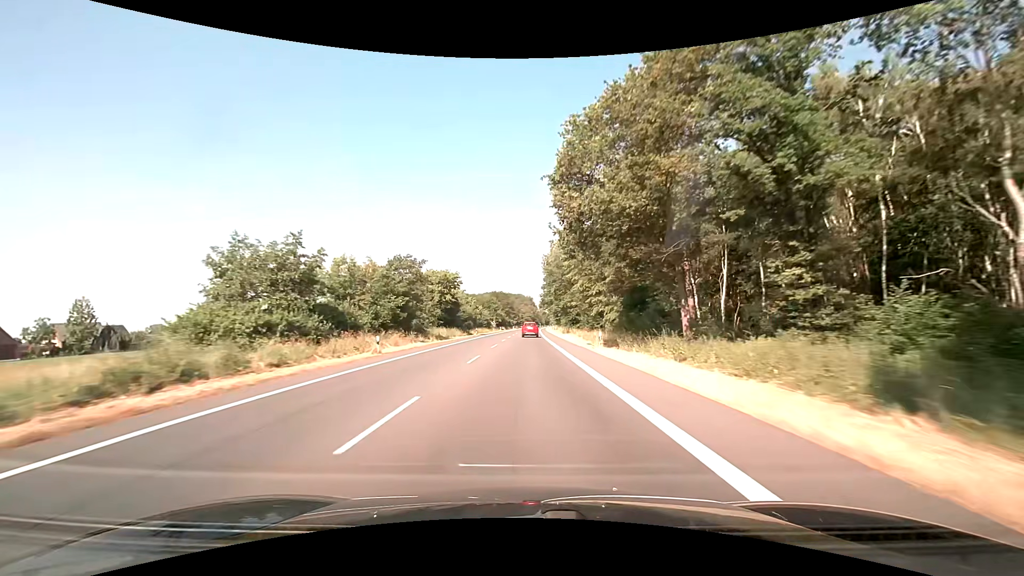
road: primary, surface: asphalt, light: Day
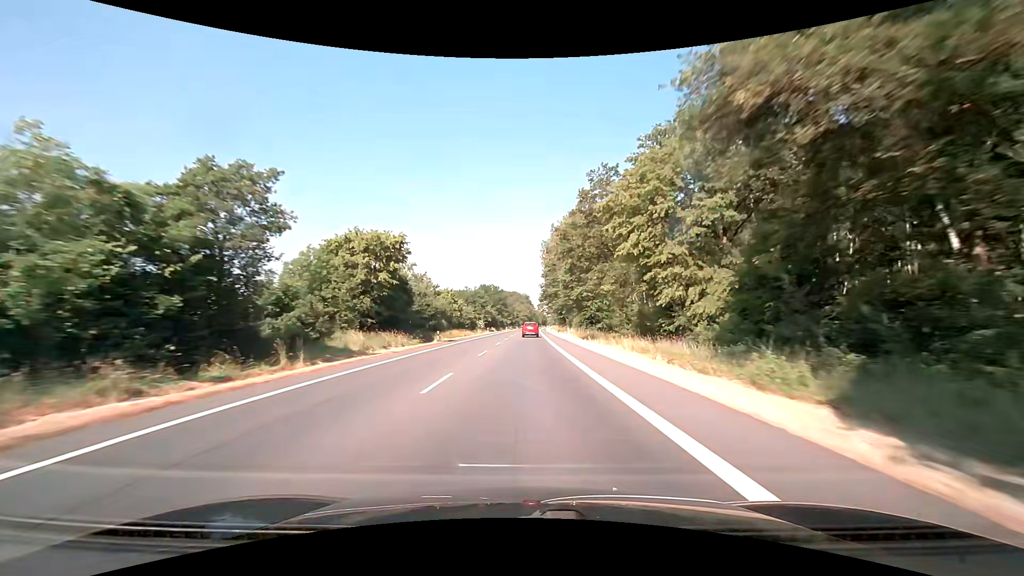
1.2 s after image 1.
(0.0, +31.6) m; 0°
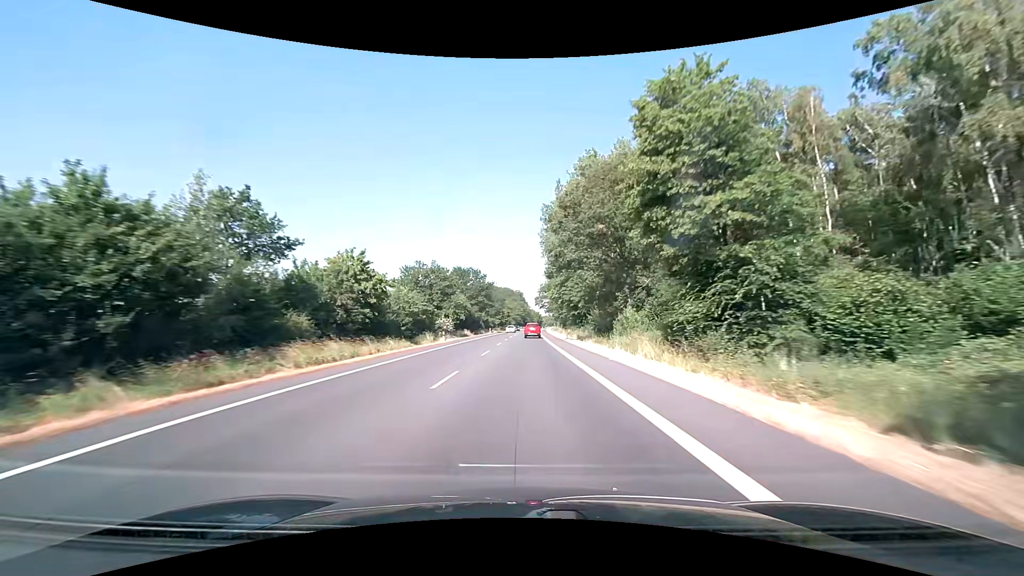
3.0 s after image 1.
(+0.5, +47.3) m; +1°
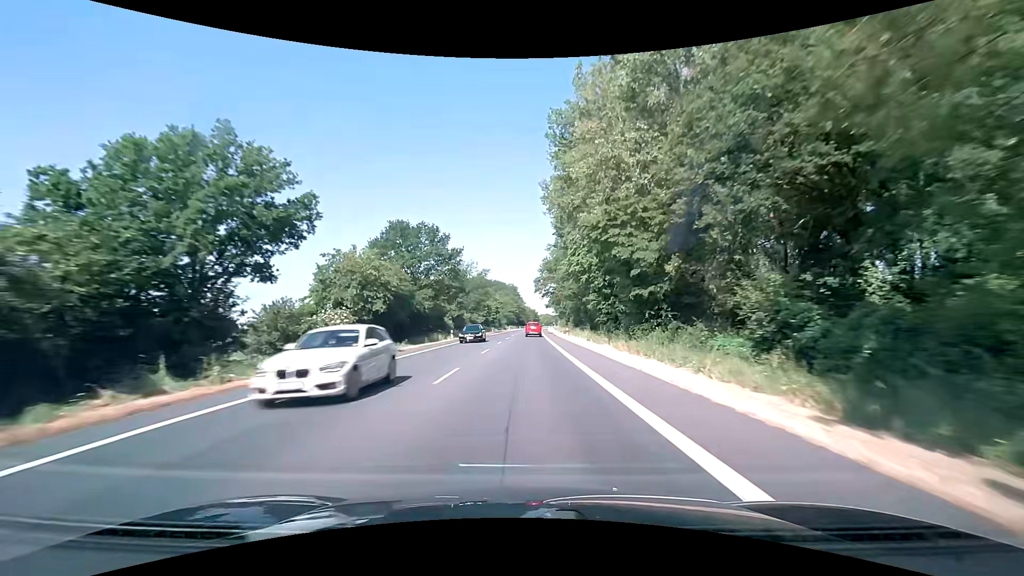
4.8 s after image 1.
(+0.4, +47.4) m; +1°
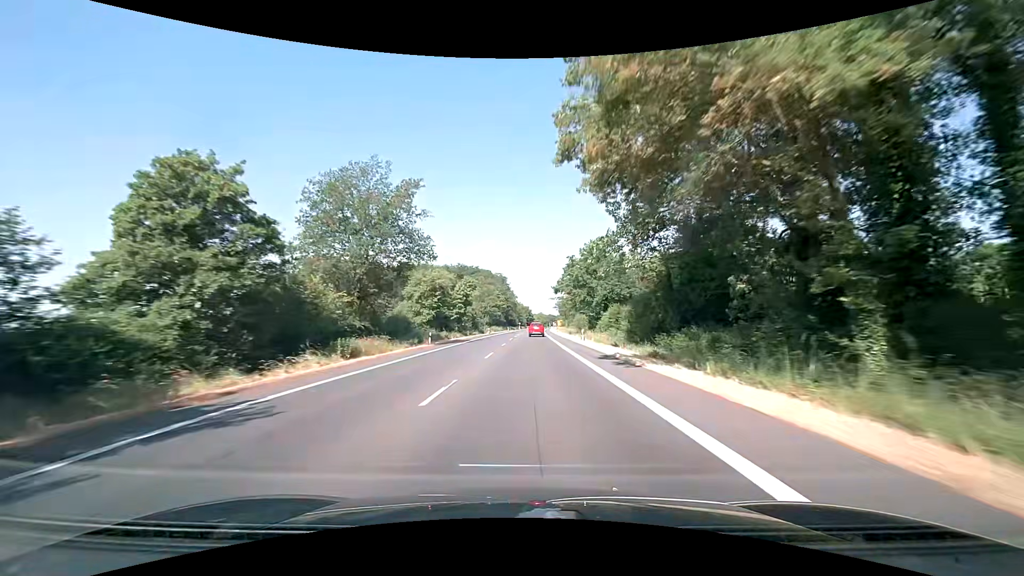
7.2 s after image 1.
(+0.4, +63.2) m; +1°
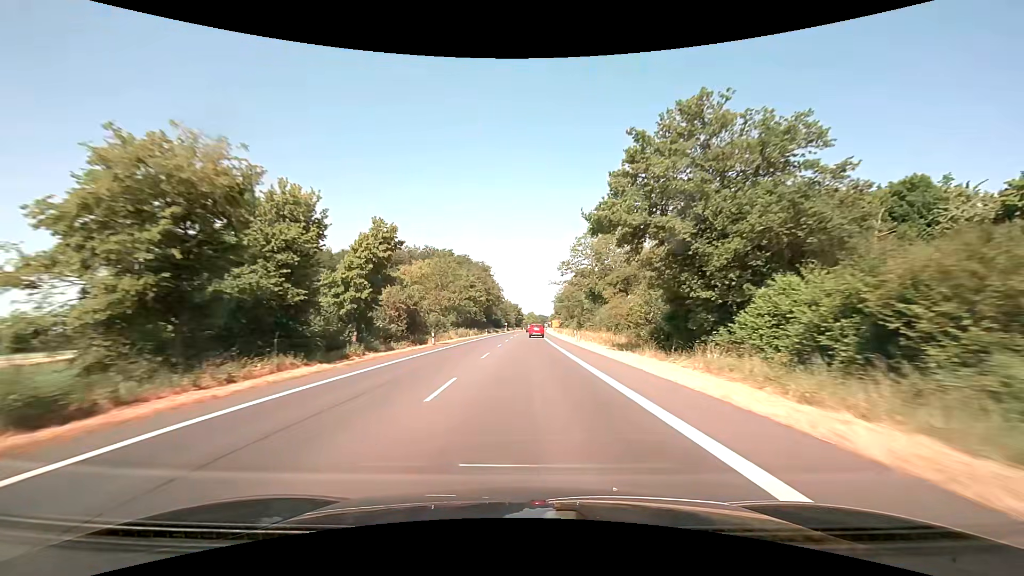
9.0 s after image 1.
(+0.7, +47.3) m; +1°
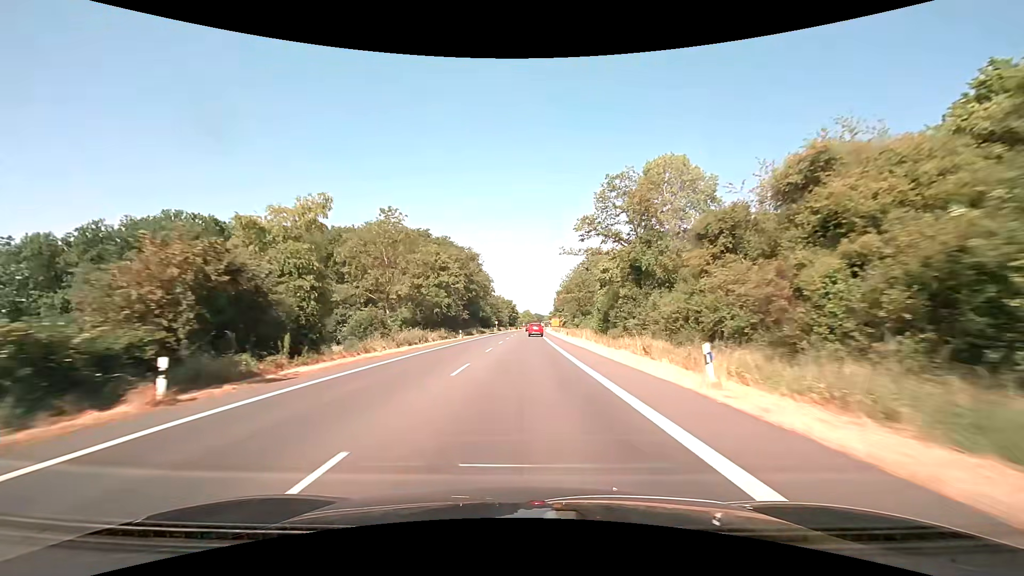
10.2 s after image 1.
(+0.2, +31.6) m; +1°
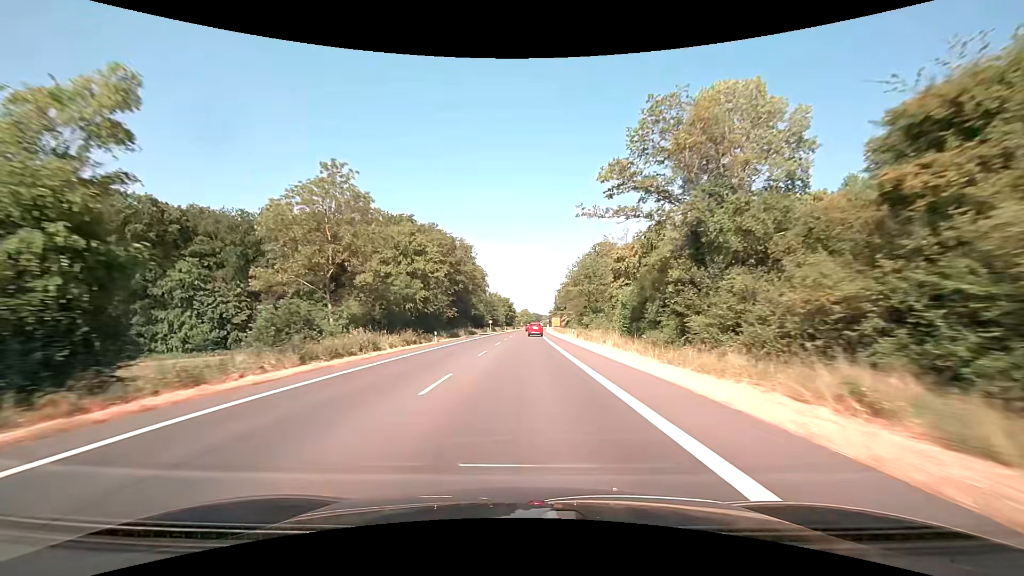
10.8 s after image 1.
(0.0, +15.8) m; 0°
(0, +10) (0, +20) (0, +30) (0, +40) (0, +50) (0, +60) (+1, +70) (+1, +80) (+1, +90) (+1, +100) m
